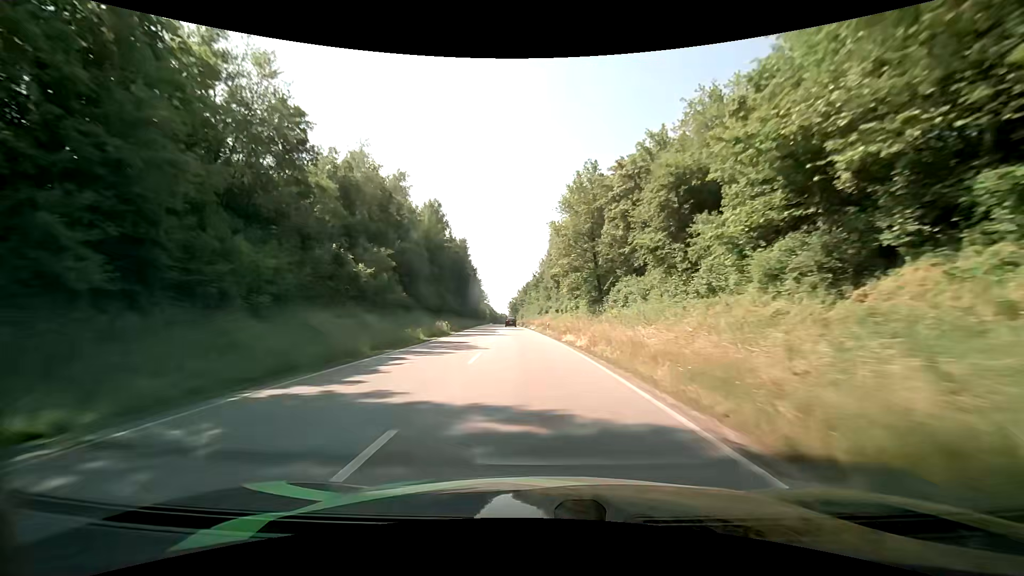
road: primary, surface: asphalt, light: Day
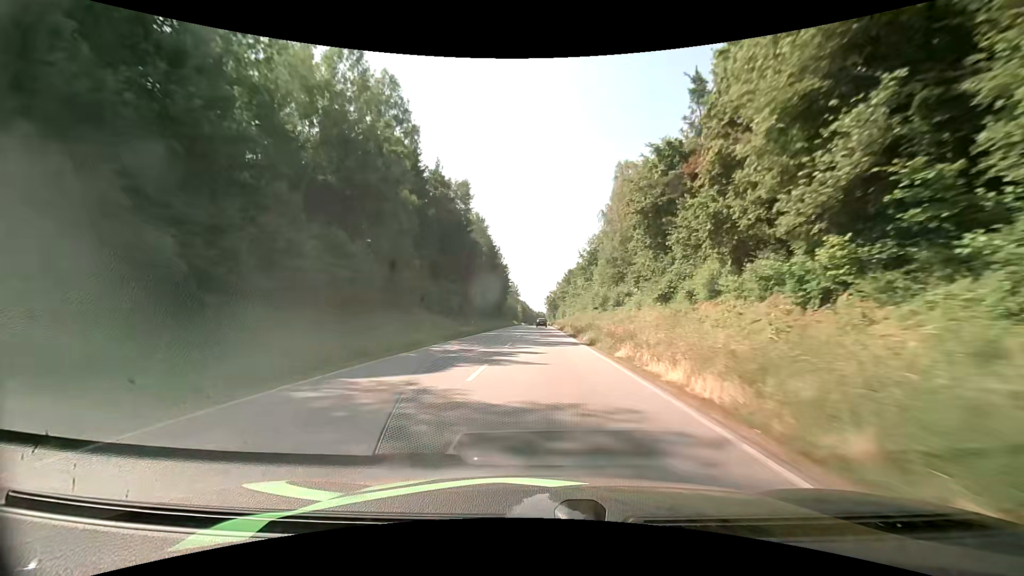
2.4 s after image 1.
(-2.9, +53.1) m; -5°
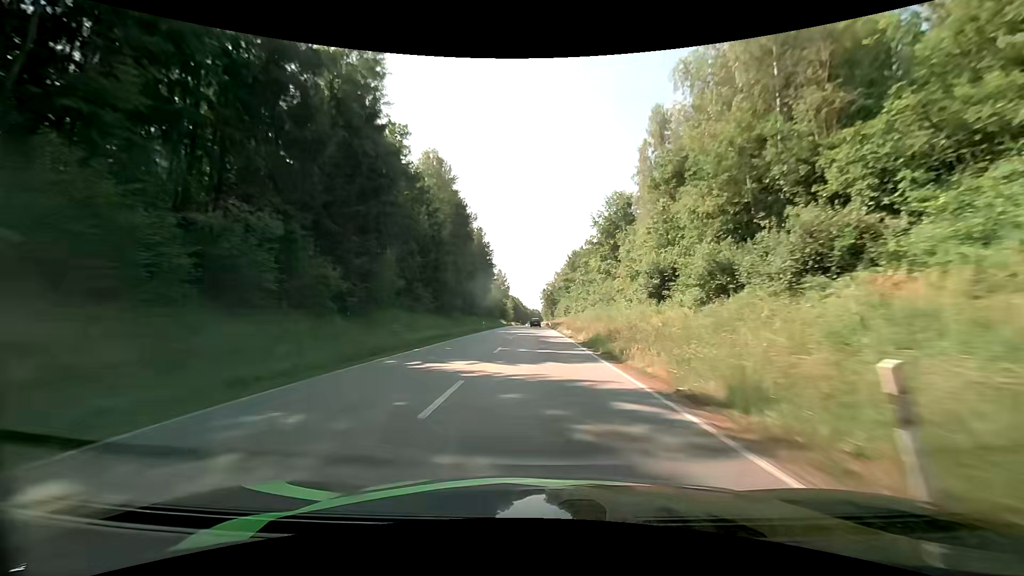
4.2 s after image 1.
(+0.4, +40.5) m; +1°
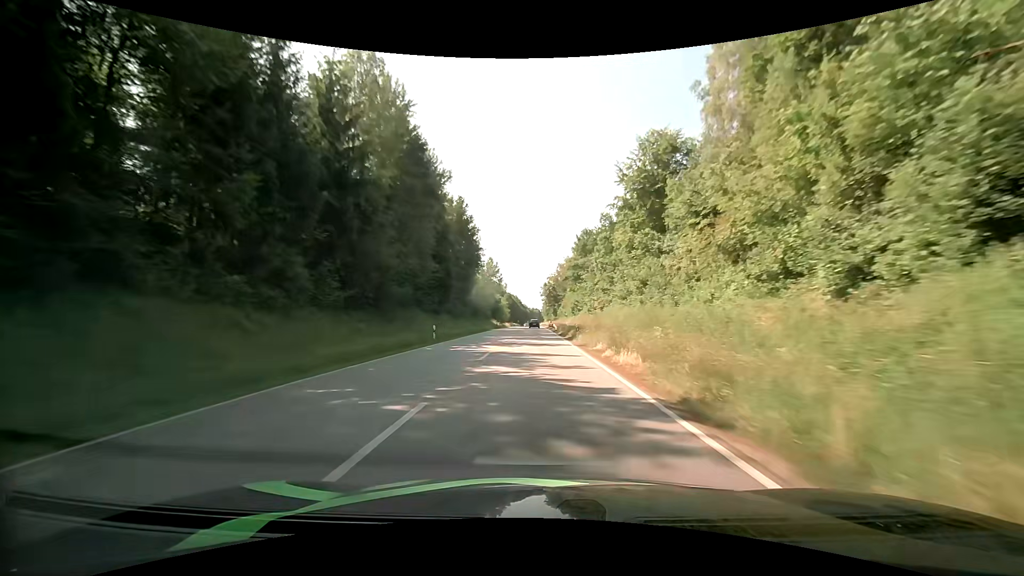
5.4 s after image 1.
(0.0, +27.3) m; 0°
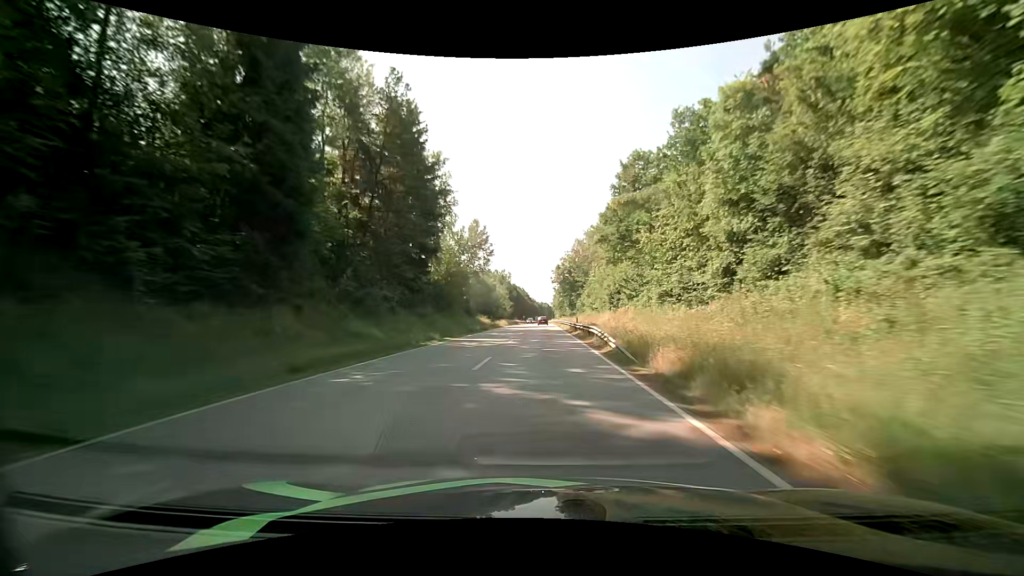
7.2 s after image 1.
(-0.3, +40.4) m; -1°
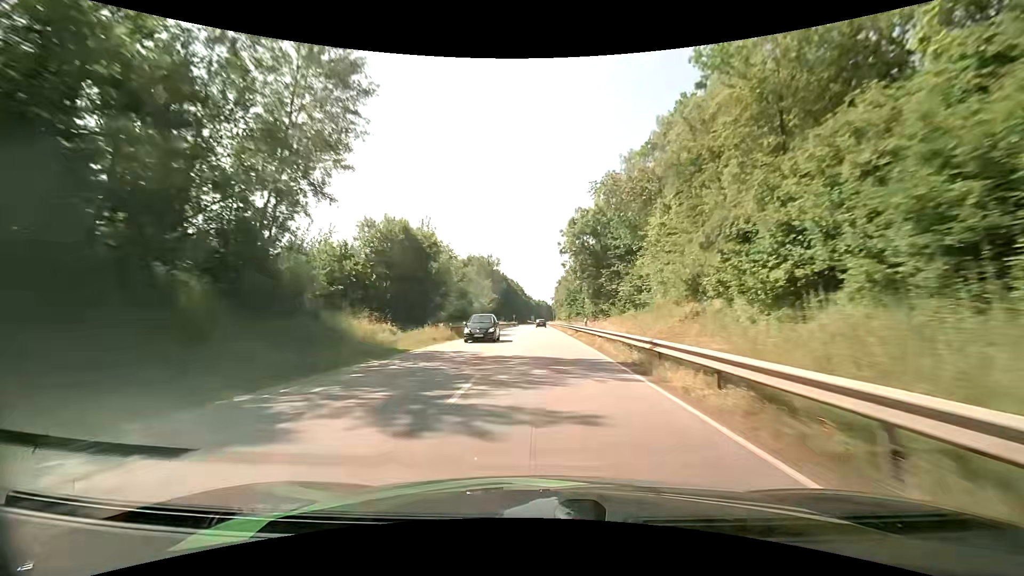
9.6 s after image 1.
(+0.5, +53.3) m; 0°
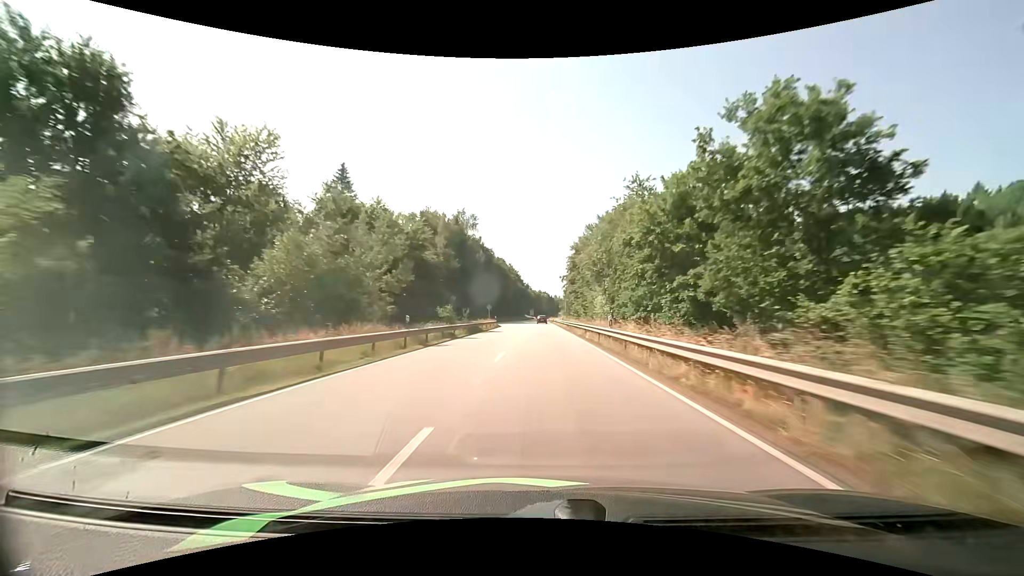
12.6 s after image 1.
(+0.6, +66.7) m; 0°
(0, +10) (0, +20) (0, +30) (0, +40) (+1, +50) (+1, +60) (+1, +70) (+1, +80) (+1, +90) (+1, +100) m
